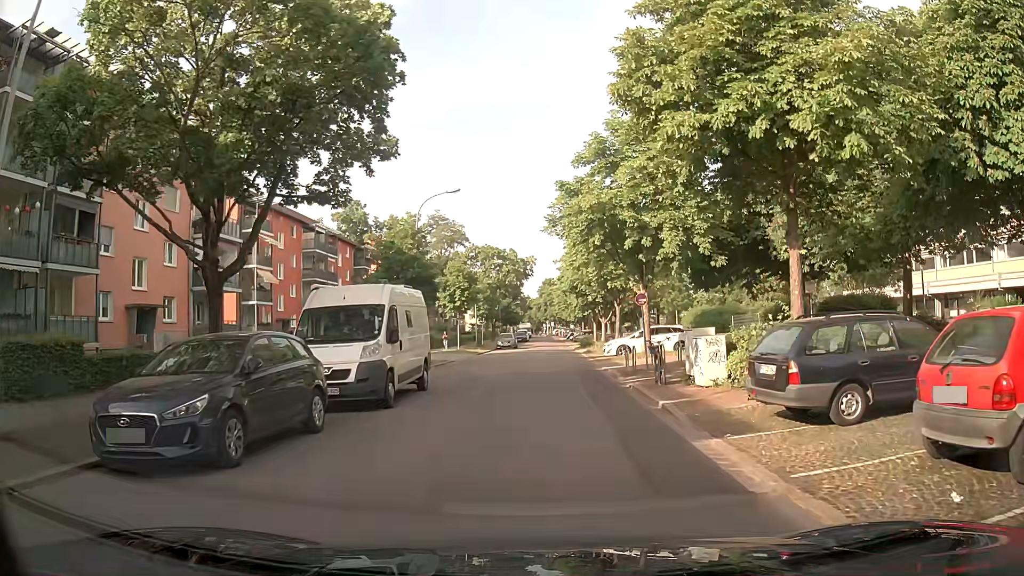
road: residential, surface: asphalt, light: Day
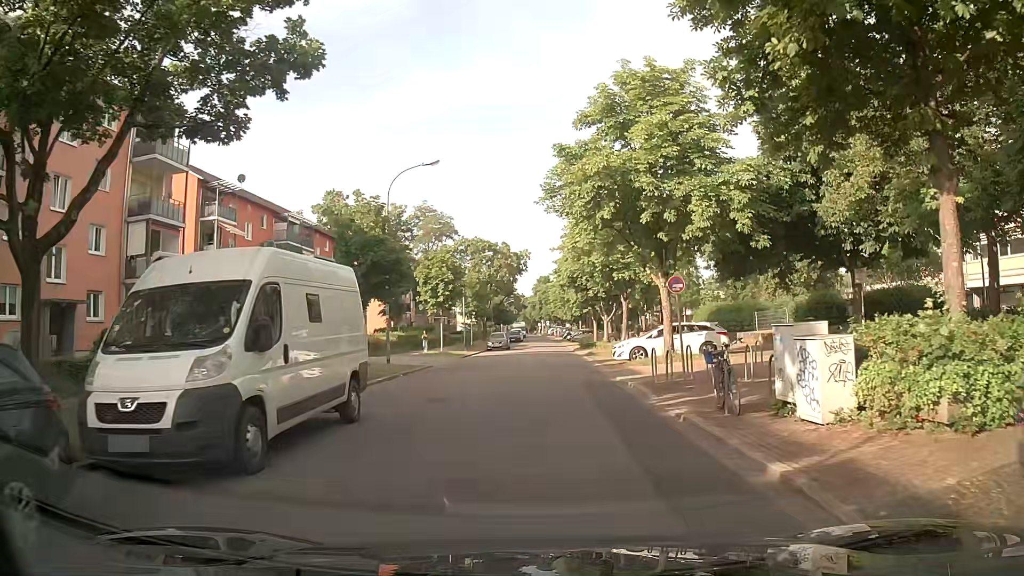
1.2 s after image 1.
(+0.1, +6.4) m; +1°
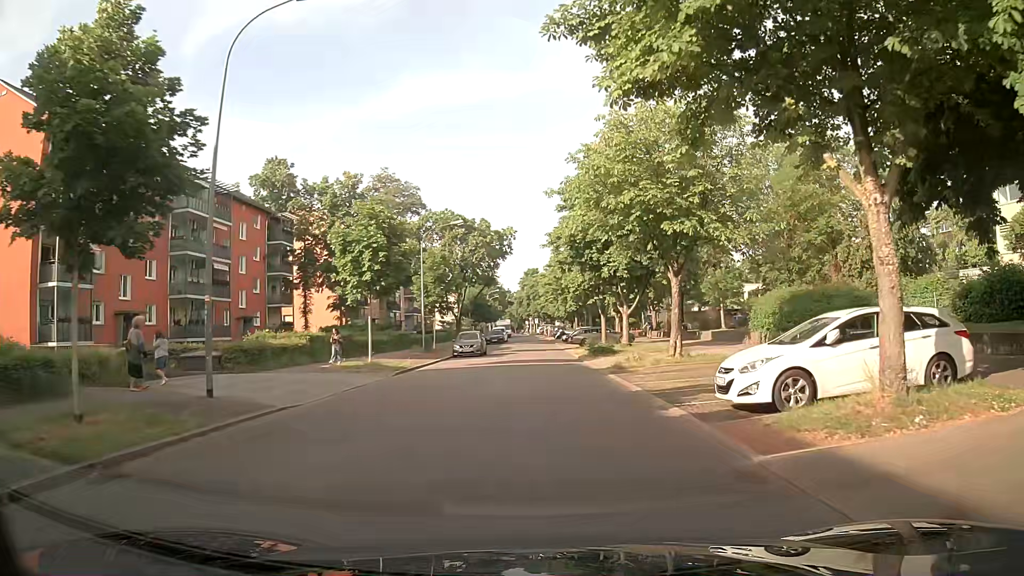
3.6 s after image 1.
(+0.1, +17.0) m; +1°
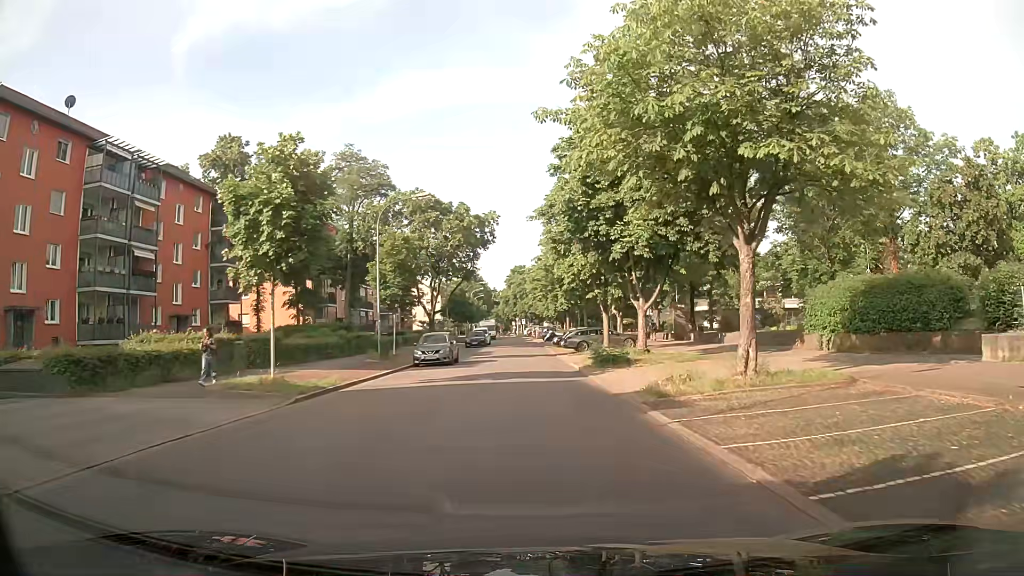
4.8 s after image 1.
(+0.1, +9.2) m; 0°
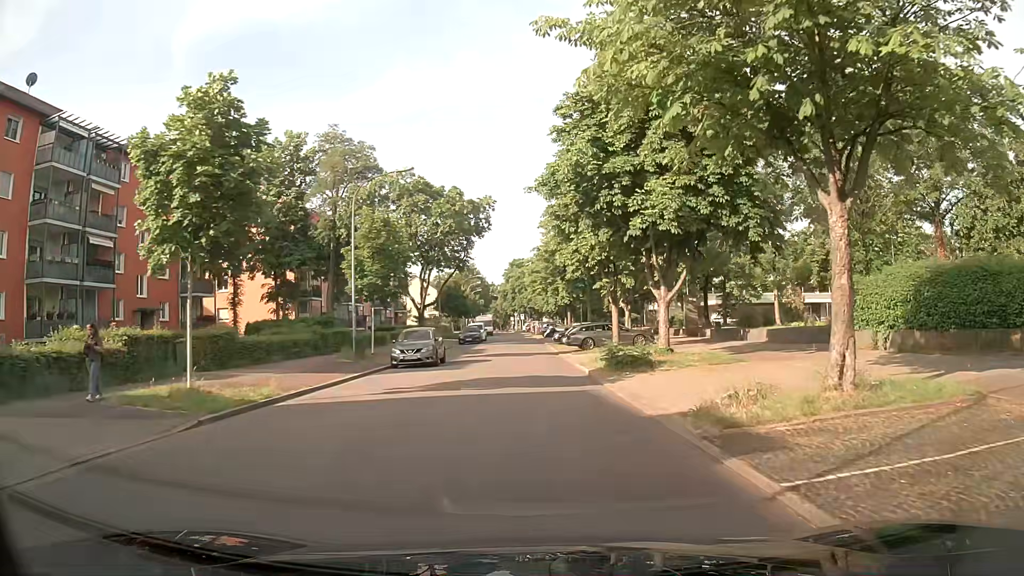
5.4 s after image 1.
(0.0, +4.7) m; +1°
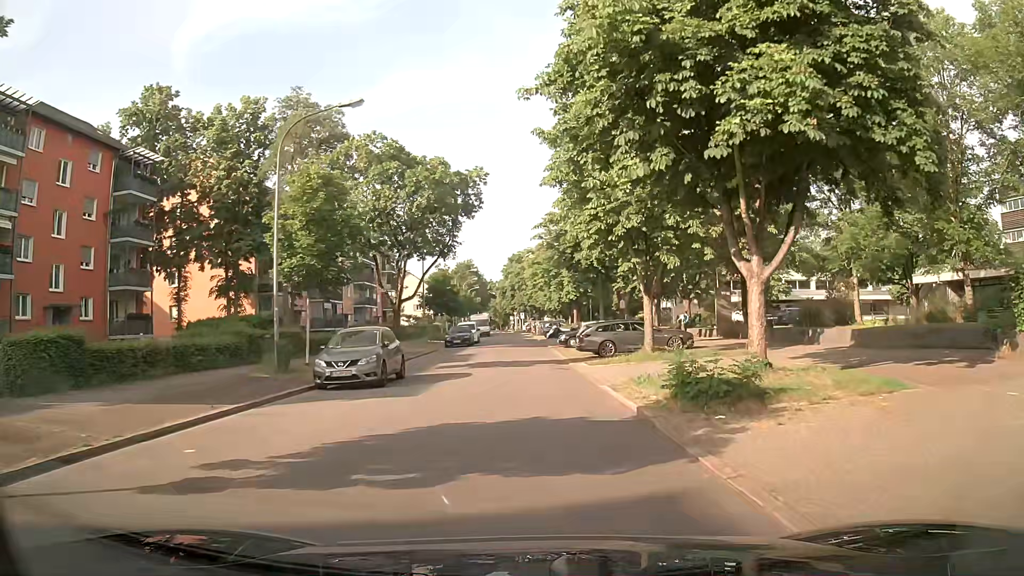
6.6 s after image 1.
(0.0, +9.3) m; 0°
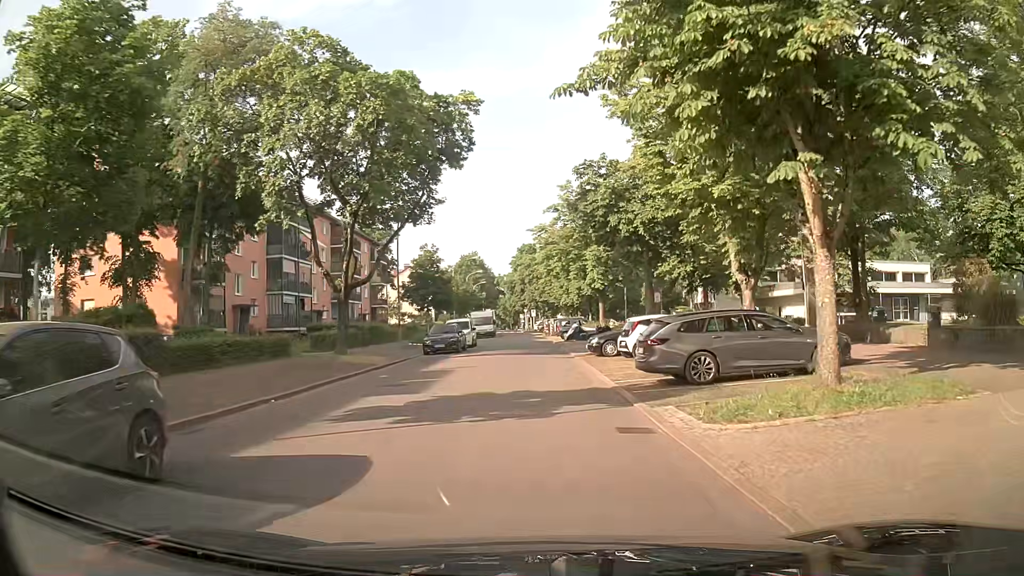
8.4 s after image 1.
(-0.2, +13.9) m; -1°
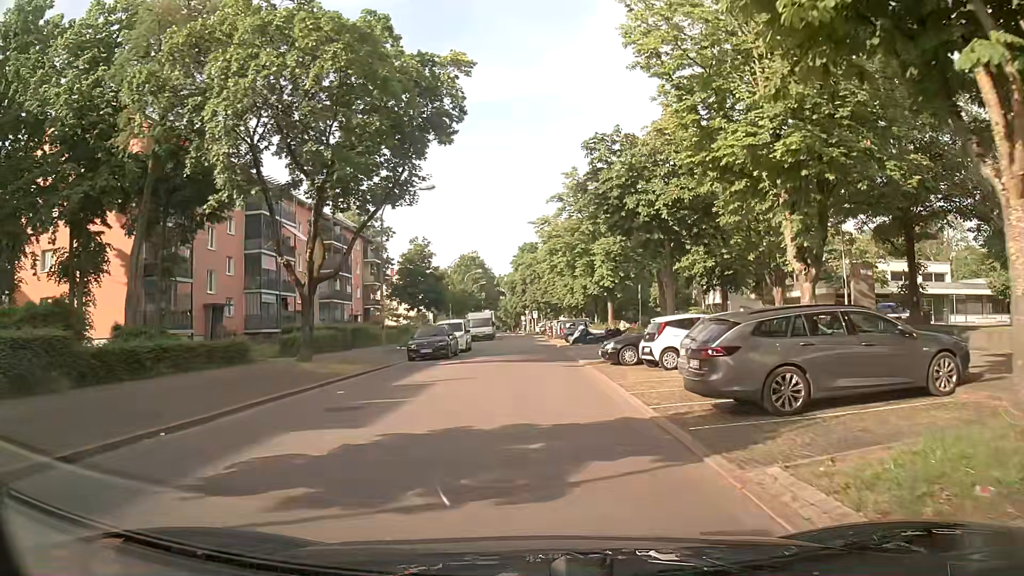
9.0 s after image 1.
(0.0, +4.6) m; 0°
(0, +10) (0, +20) (0, +30) (0, +40) (0, +50) (0, +60) (0, +70) (-1, +80) (-2, +90) (-3, +100) m
